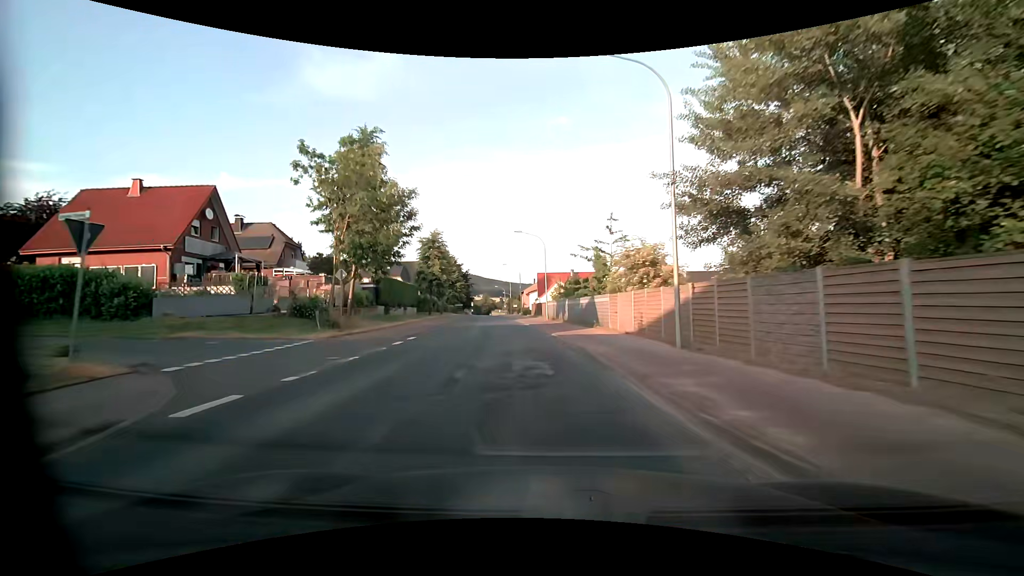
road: secondary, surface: asphalt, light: Day
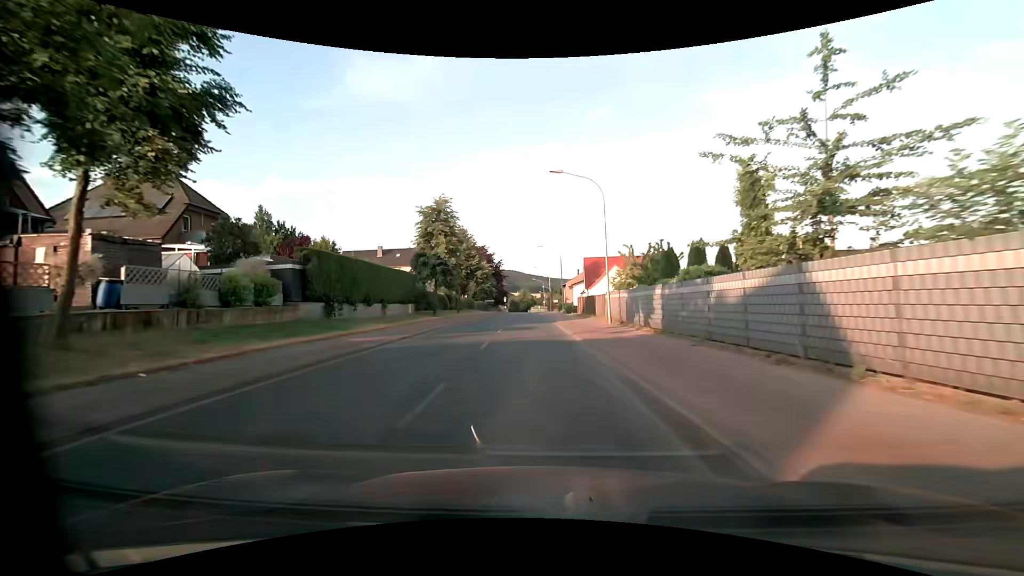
(-0.9, +21.3) m; -5°
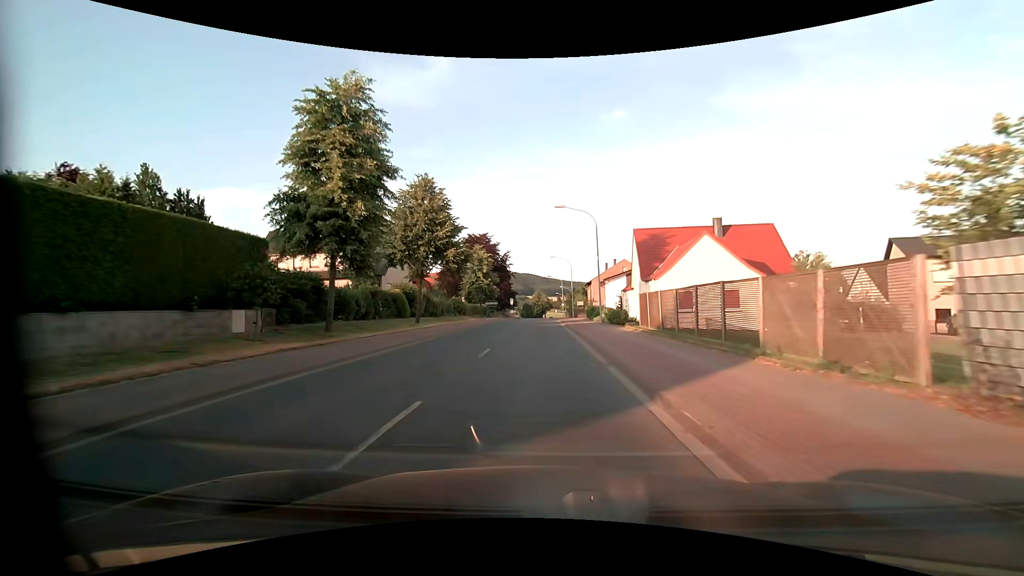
(-0.5, +28.6) m; -2°
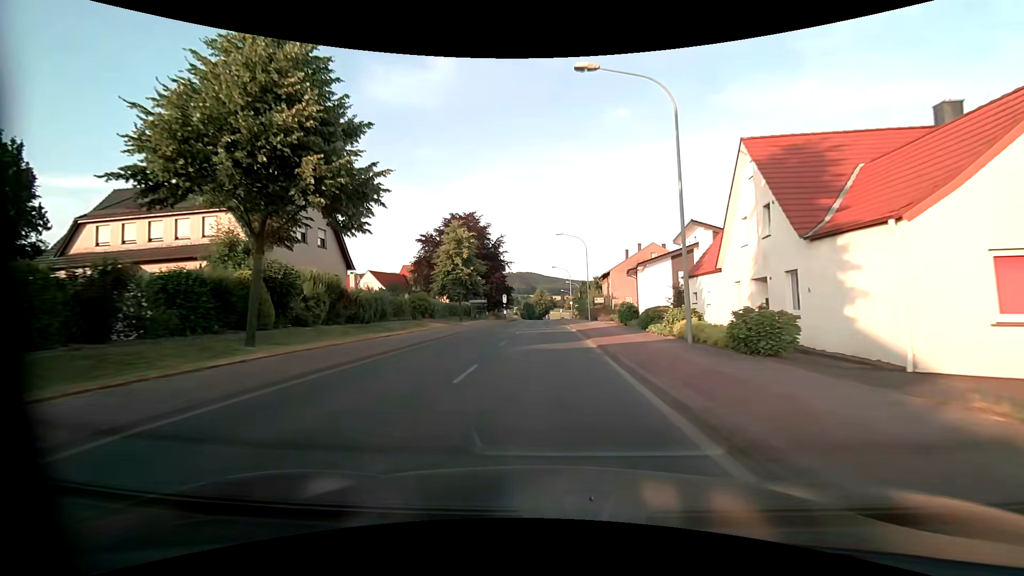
(0.0, +22.4) m; 0°
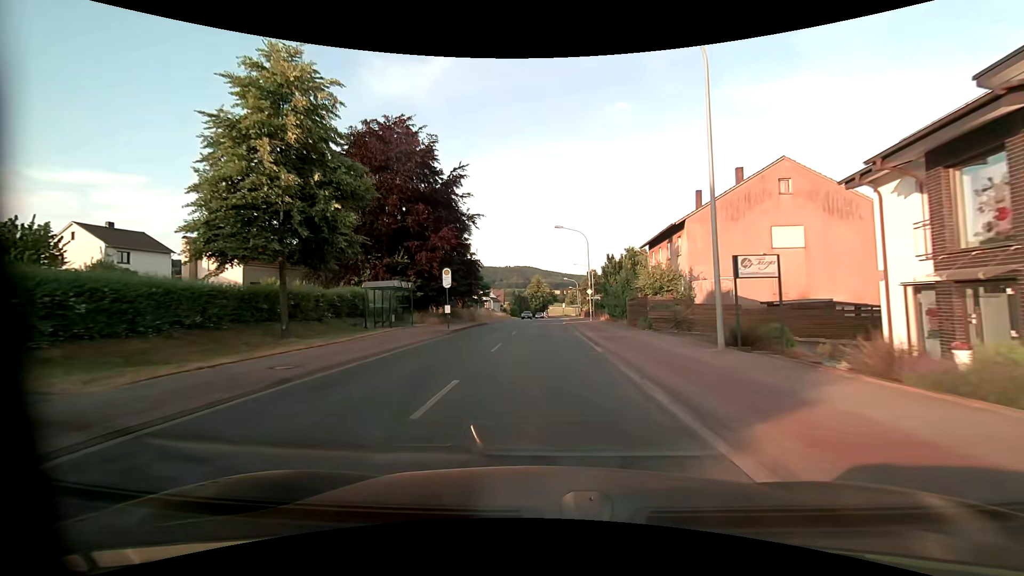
(+0.2, +39.2) m; 0°
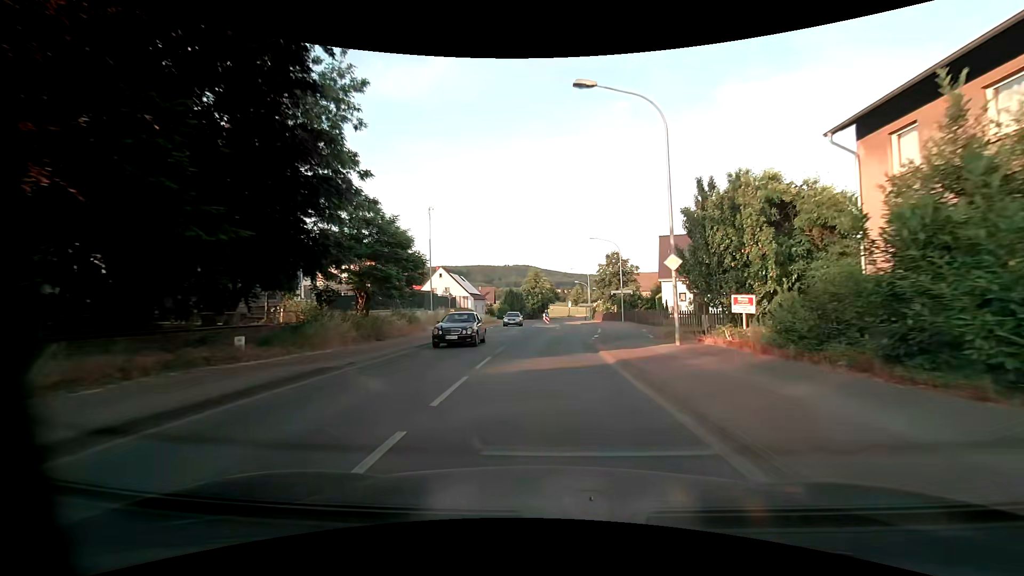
(+0.1, +30.7) m; 0°
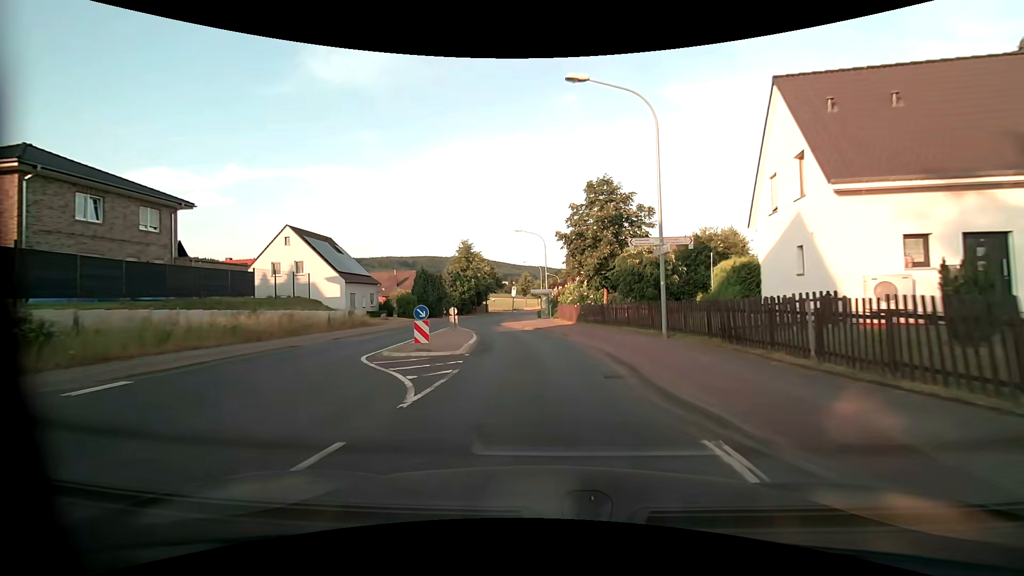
(+2.0, +35.6) m; +5°
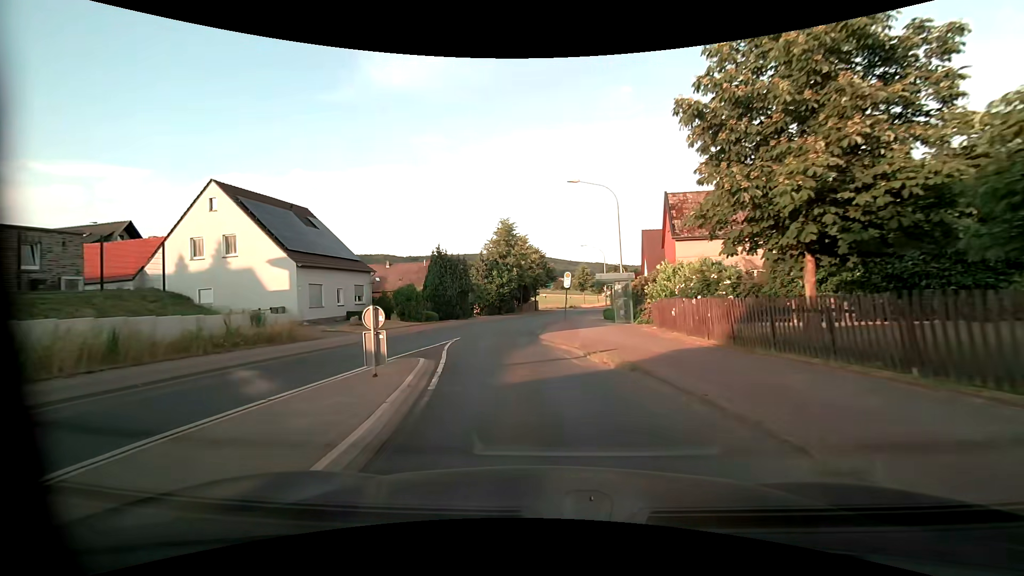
(-0.5, +19.3) m; -5°
(0, +10) (-1, +20) (-2, +30) (-1, +40) (0, +50) (+2, +60) (+4, +70) (+6, +79) (+8, +89) (+10, +99) m
